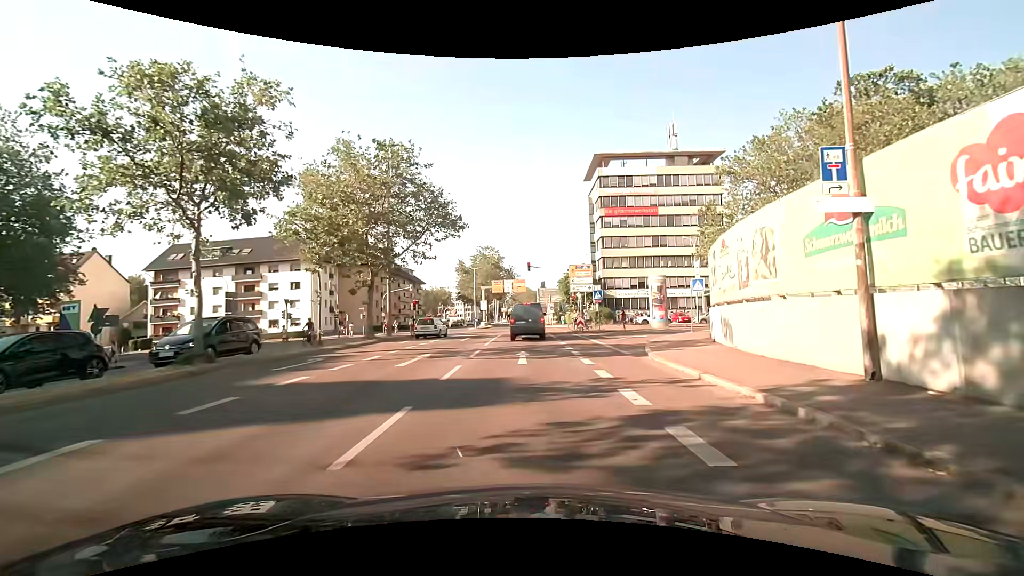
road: secondary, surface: asphalt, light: Day
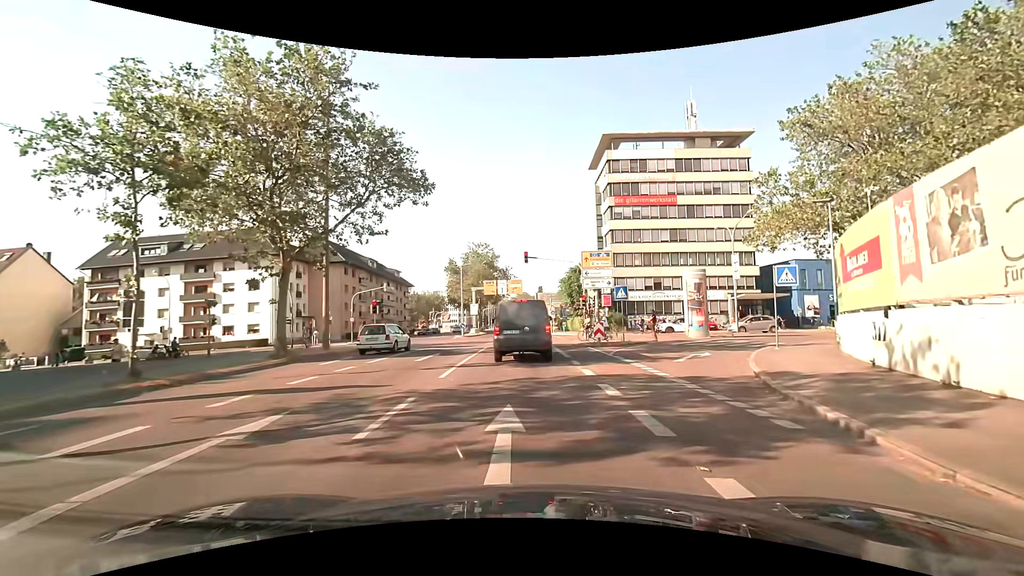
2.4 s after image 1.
(+0.1, +10.7) m; 0°
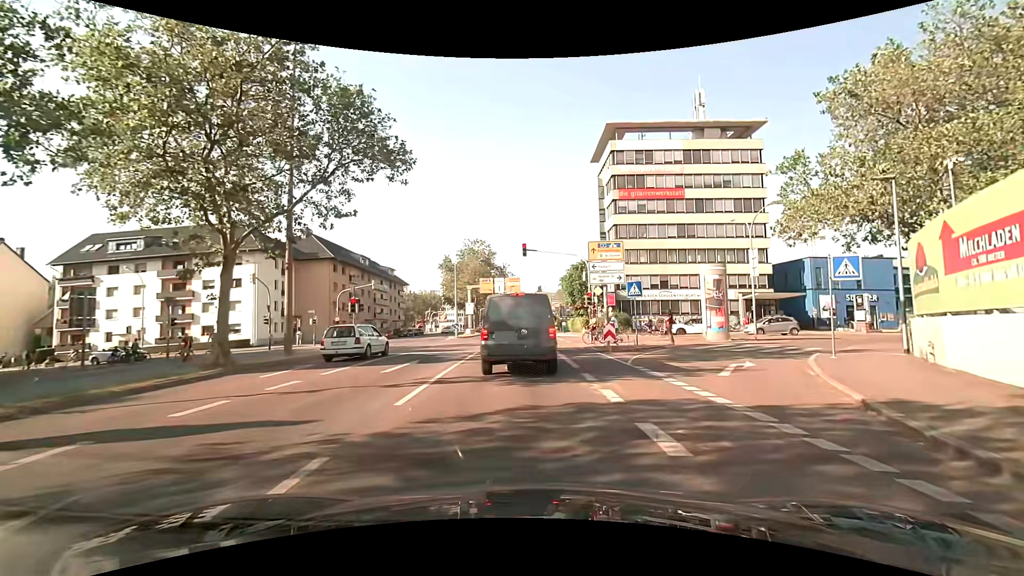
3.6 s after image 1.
(0.0, +3.7) m; +2°
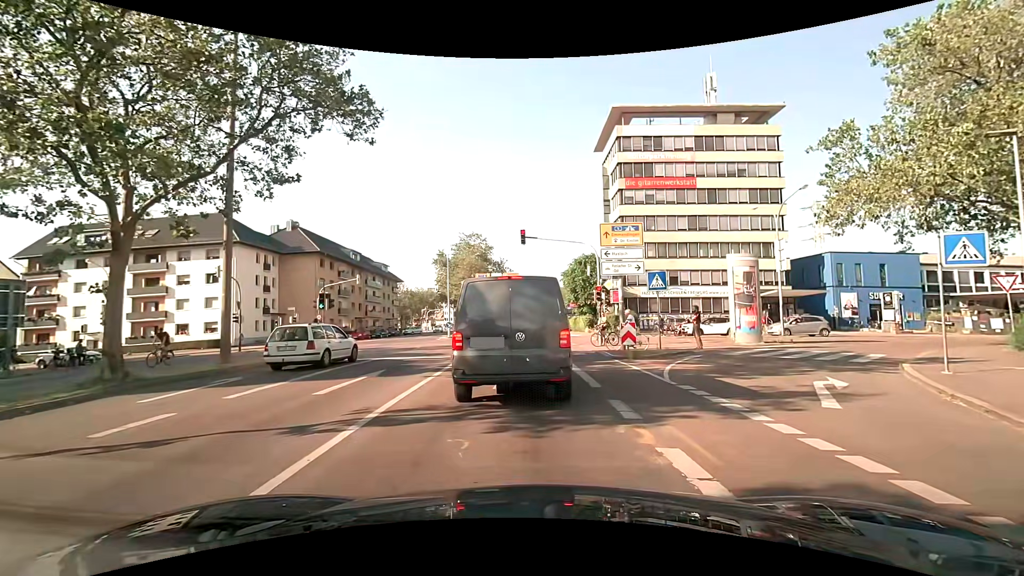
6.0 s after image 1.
(-0.1, +4.2) m; -1°
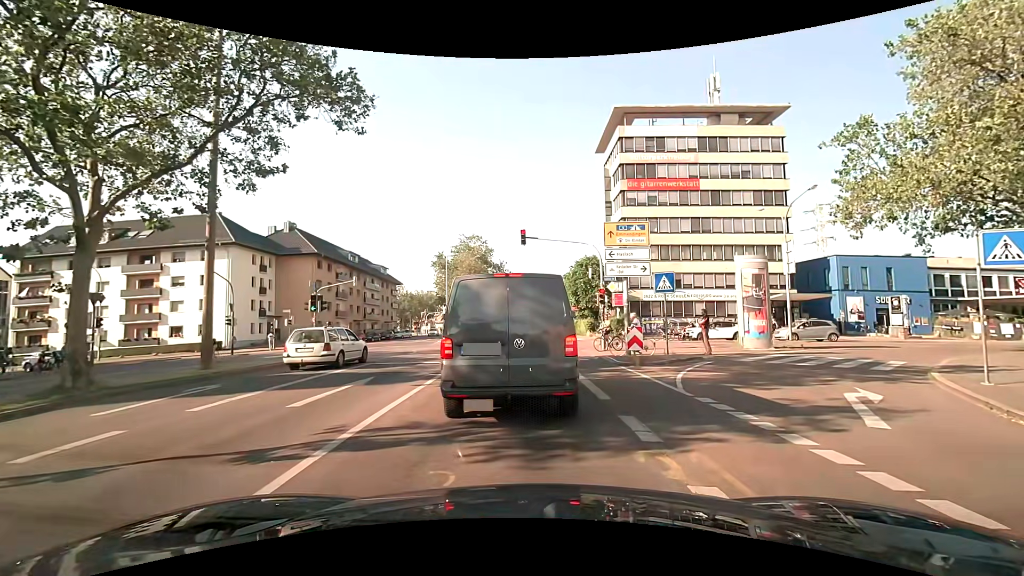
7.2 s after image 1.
(0.0, +1.0) m; 0°
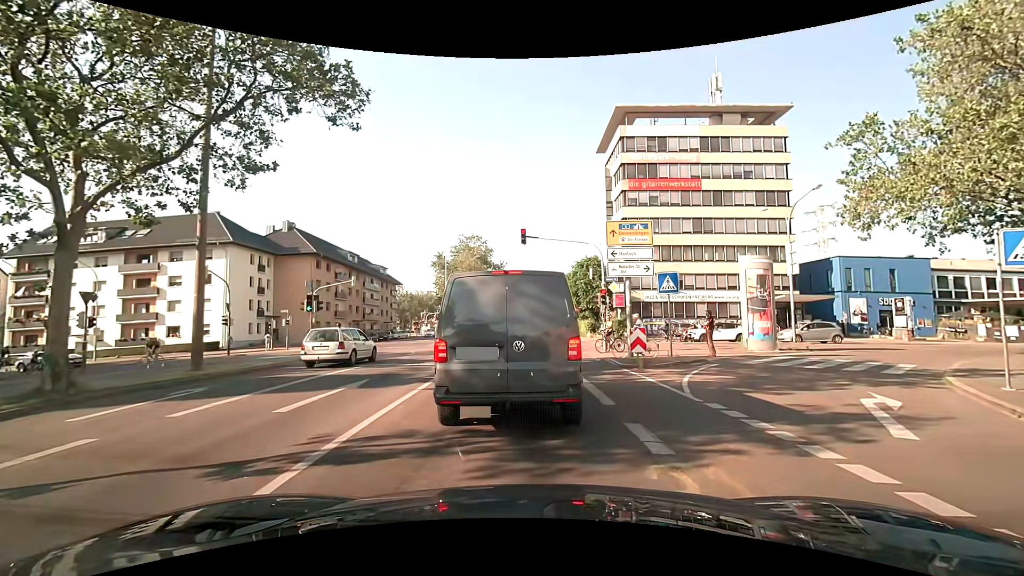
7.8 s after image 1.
(0.0, +0.5) m; 0°
